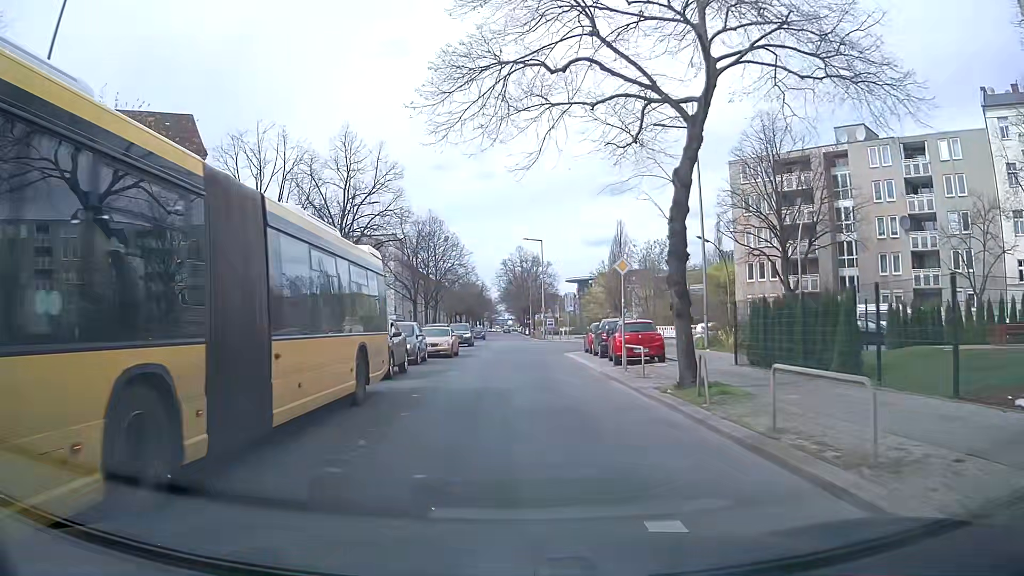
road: secondary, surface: asphalt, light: Day
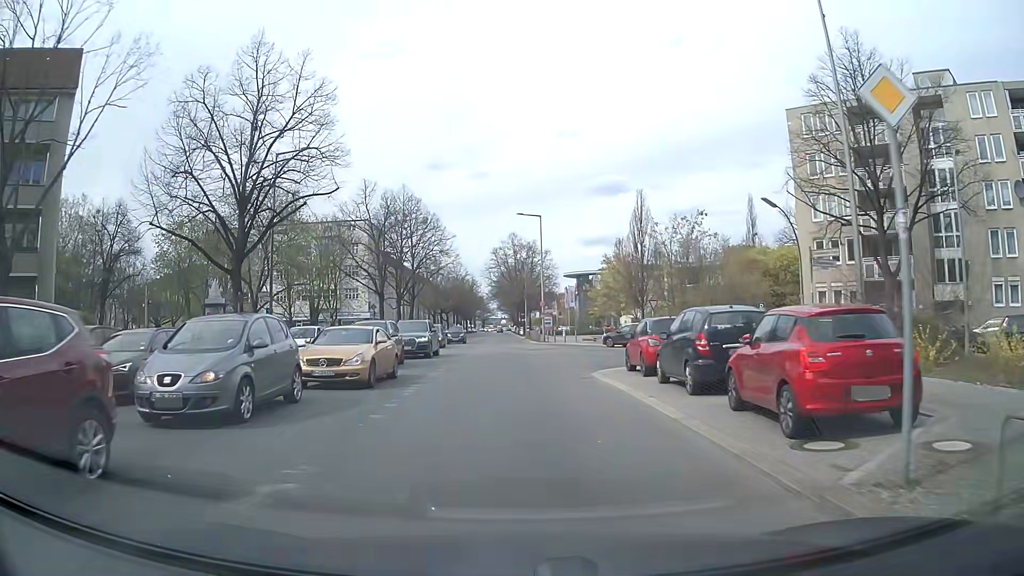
(+0.3, +15.5) m; +1°
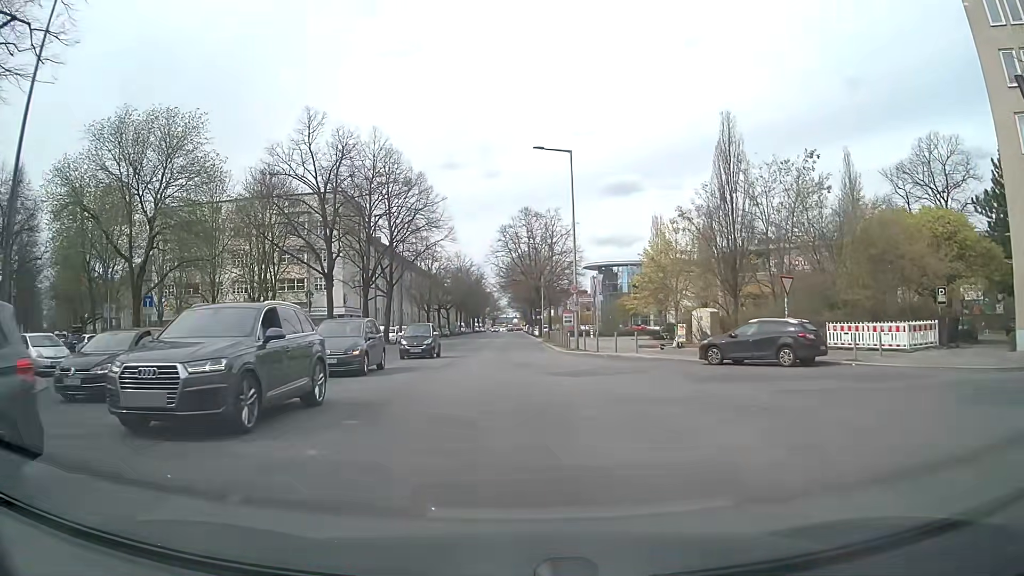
(-0.1, +20.8) m; -1°
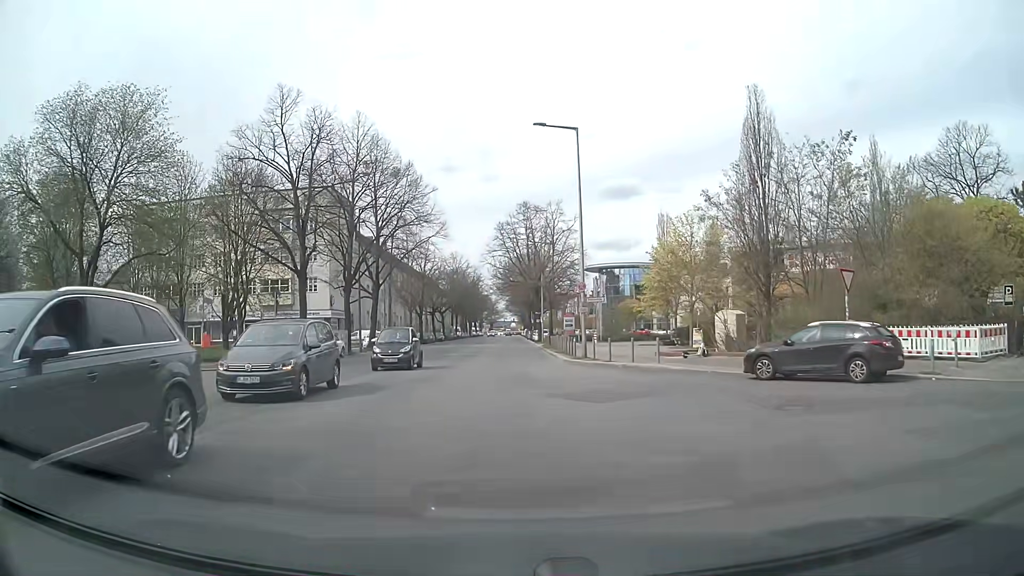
(0.0, +5.0) m; +1°
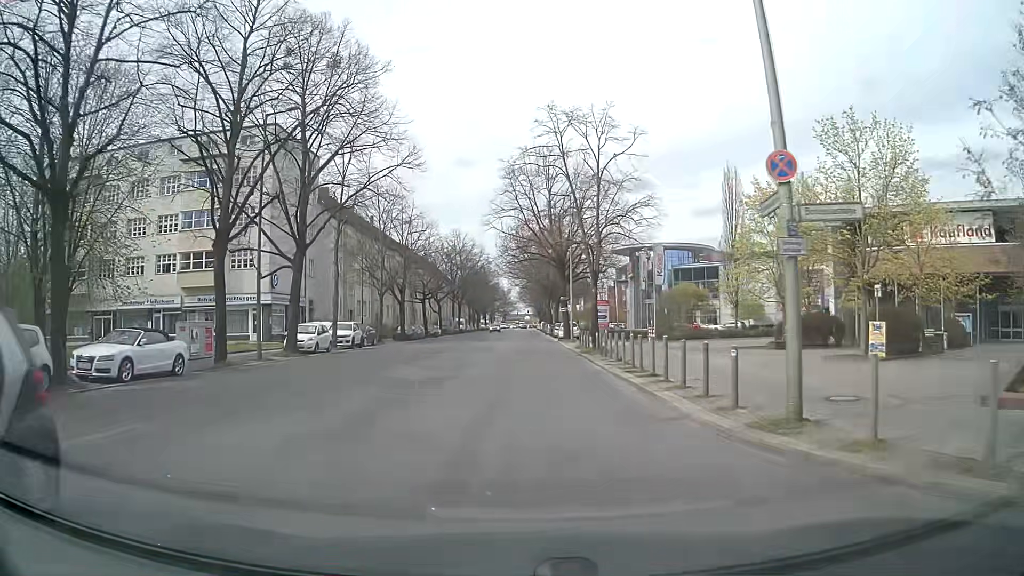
(-0.4, +22.2) m; -2°
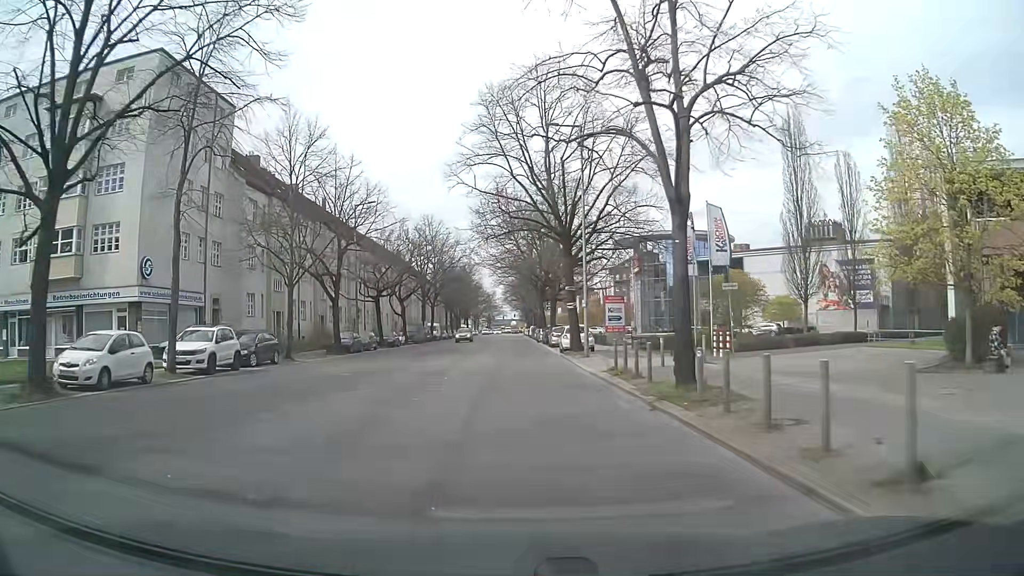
(+0.2, +18.0) m; +1°
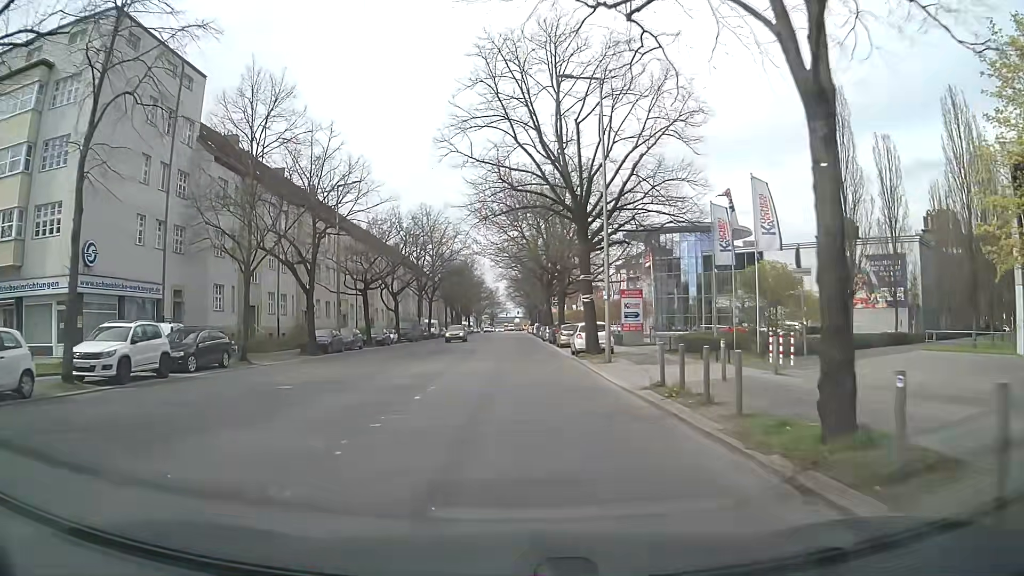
(0.0, +6.0) m; 0°
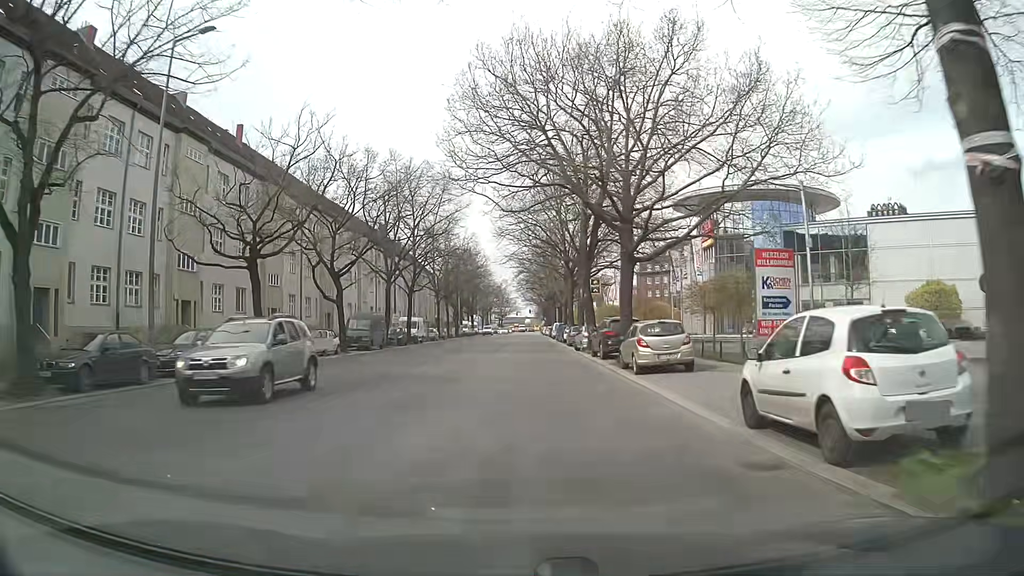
(-0.3, +23.8) m; -1°
(0, +10) (0, +20) (0, +30) (0, +40) (+1, +50) (+1, +60) (+1, +70) (+1, +80) (+1, +90) (+2, +100) m
